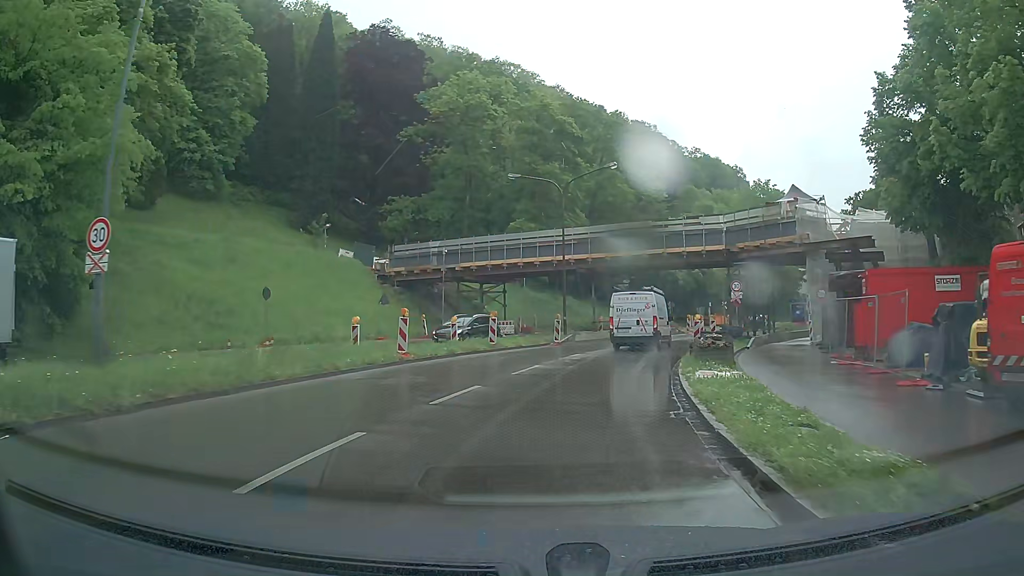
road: primary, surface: asphalt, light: Day
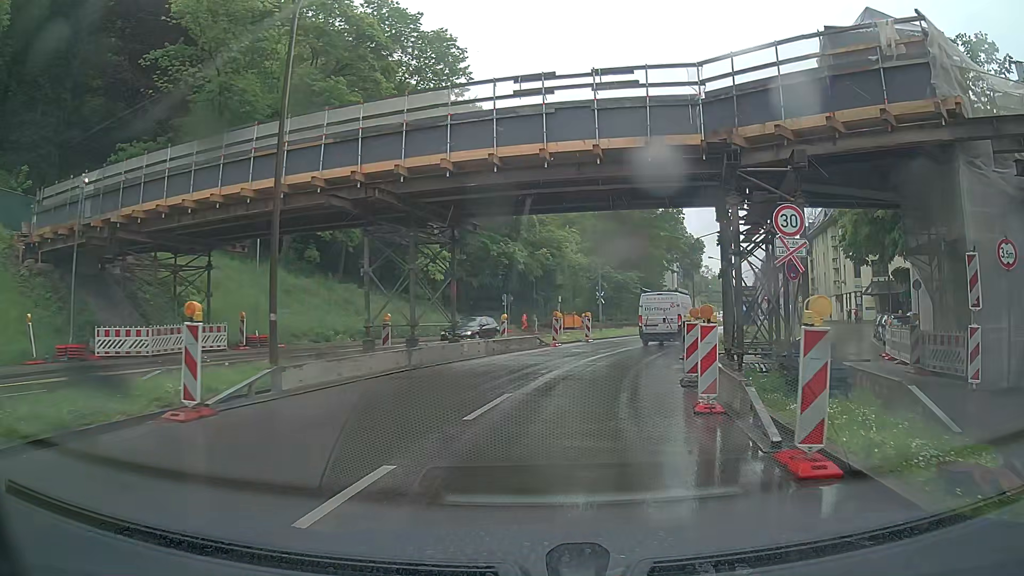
(+2.8, +25.0) m; +15°
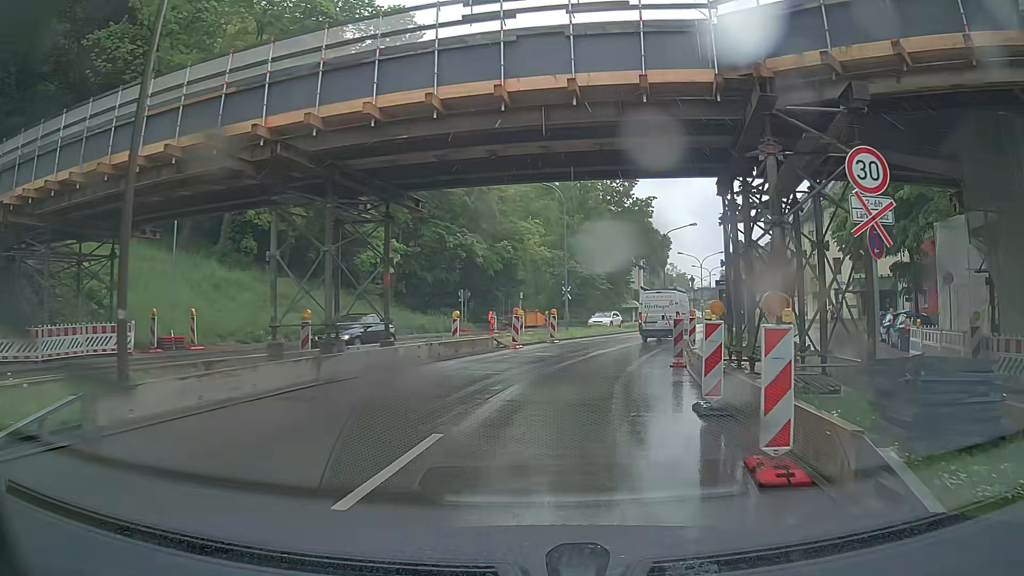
(+0.1, +4.4) m; +3°
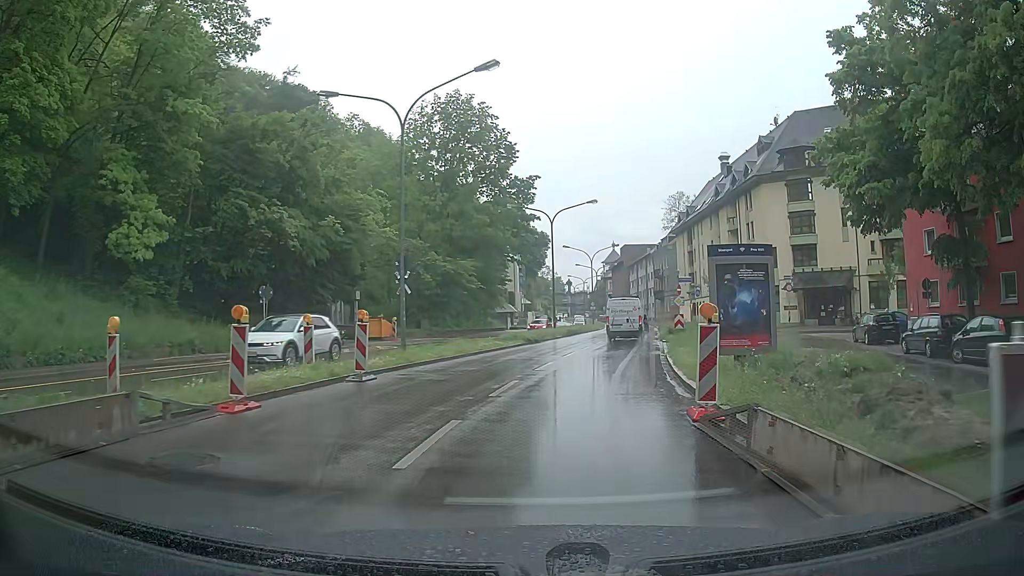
(+1.7, +16.2) m; +12°
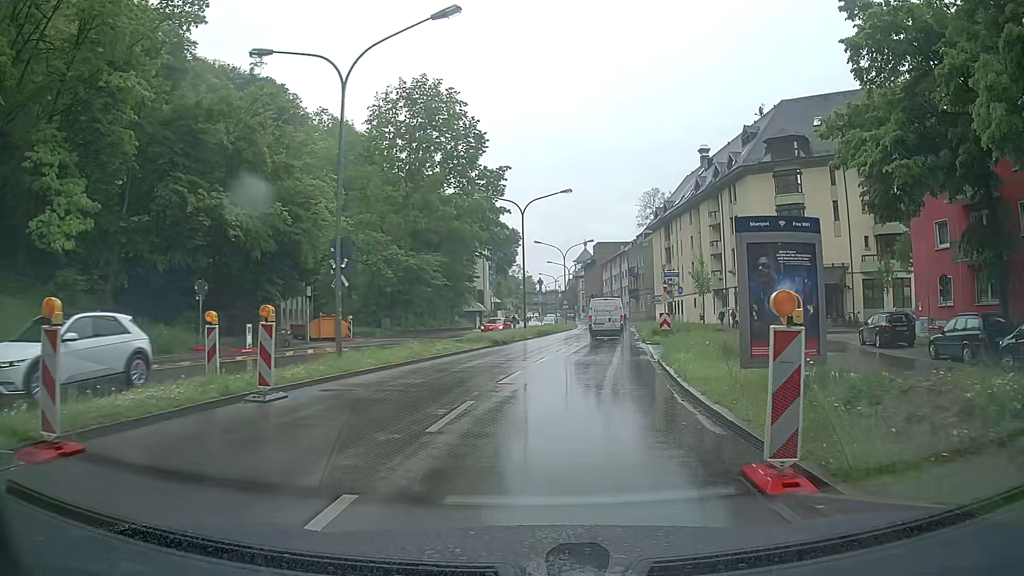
(0.0, +4.0) m; +1°
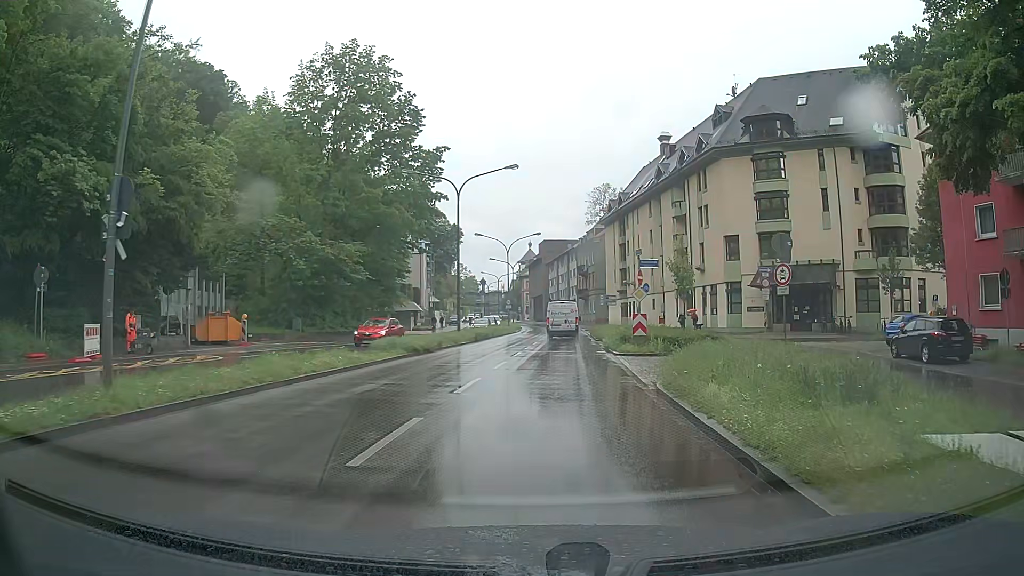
(+0.4, +8.0) m; +5°
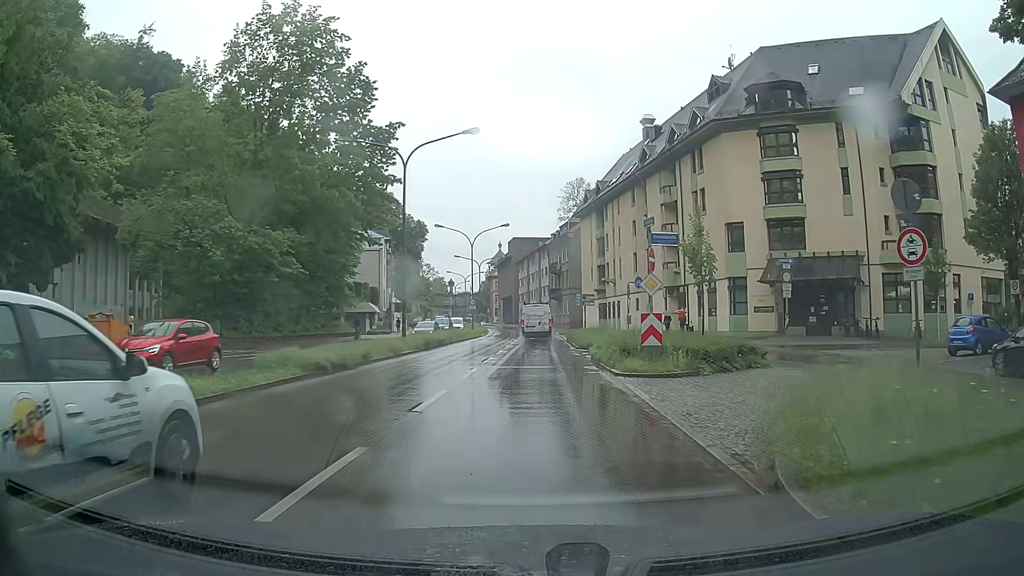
(+0.2, +8.0) m; +2°
(0, +10) (+1, +20) (+1, +30) (+1, +40) (+2, +50) (+2, +60) (+2, +70) (+1, +80) (0, +90) (-1, +100) m
